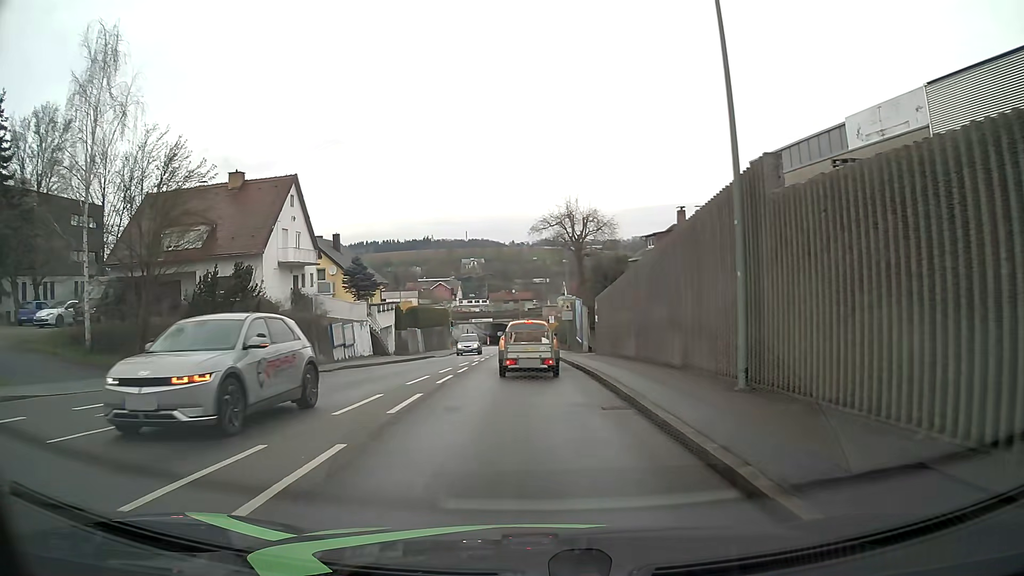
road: tertiary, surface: asphalt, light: Day
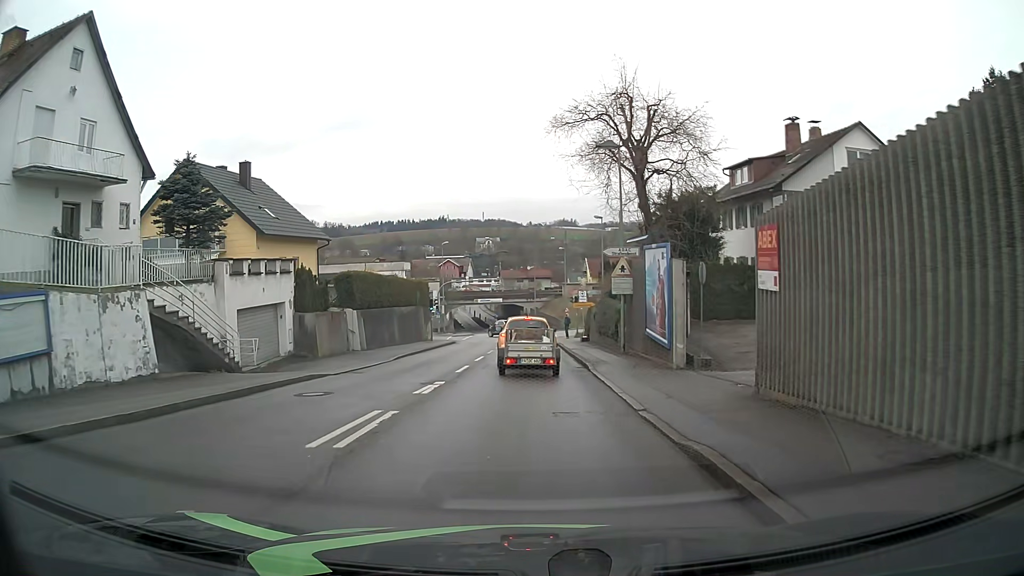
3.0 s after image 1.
(-0.2, +24.4) m; -2°
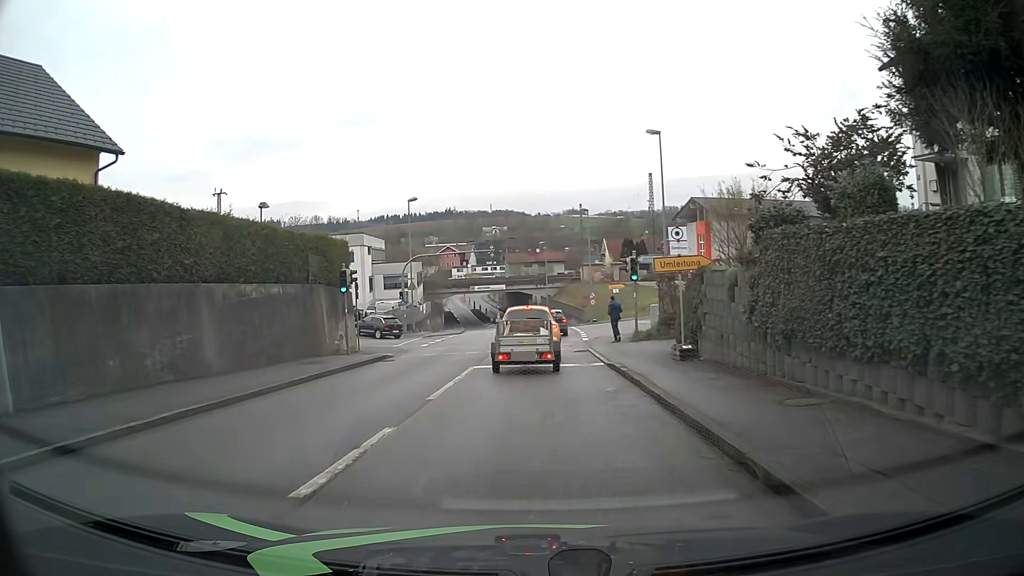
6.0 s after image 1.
(-0.1, +25.0) m; -1°
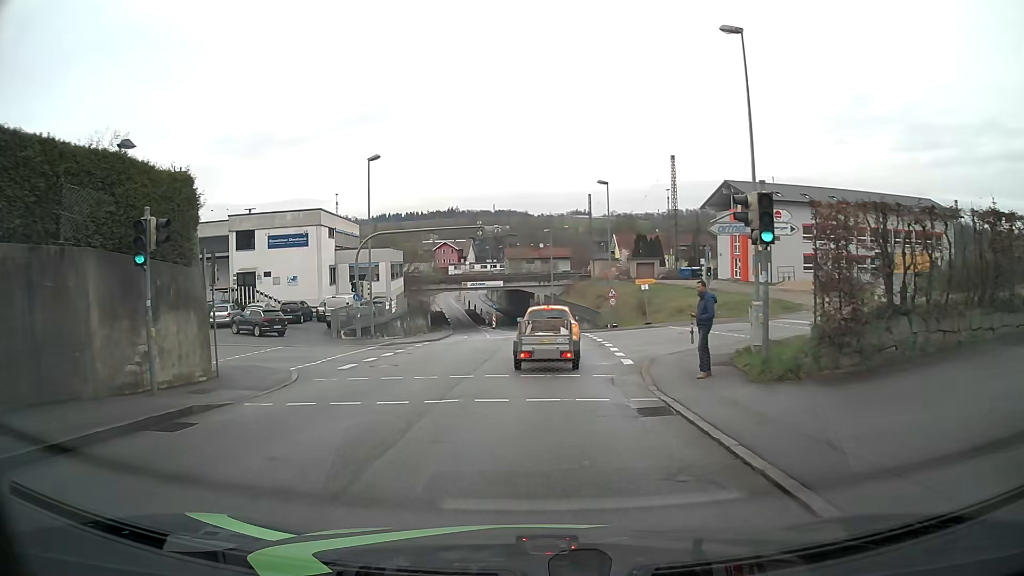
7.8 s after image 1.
(-0.1, +13.8) m; -1°
(0, +10) (+1, +20) (+7, +28) (+16, +32) (+26, +35) (+35, +39) (+44, +43) (+53, +48) (+61, +54) (+69, +59) m
